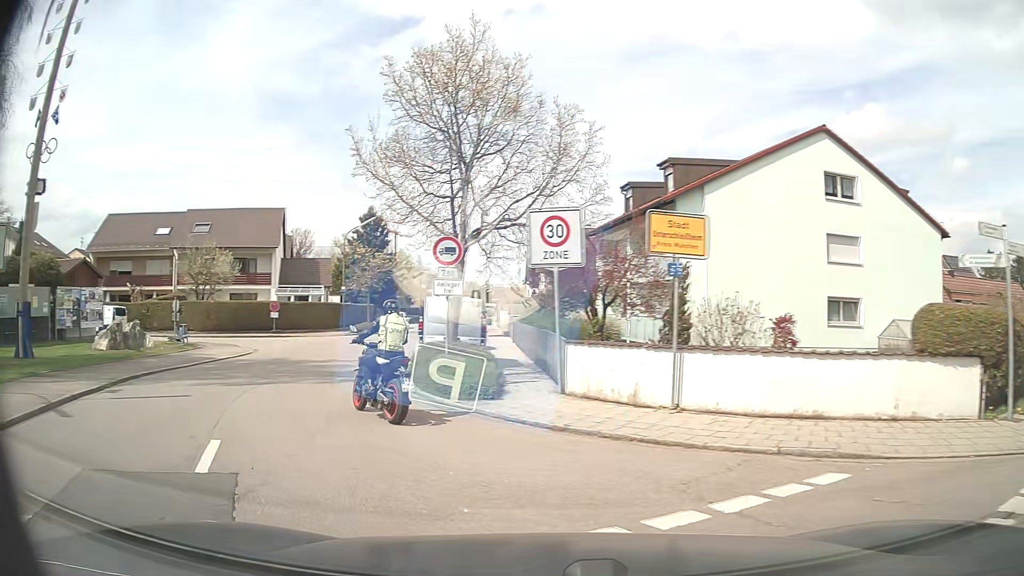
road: residential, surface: asphalt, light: Day
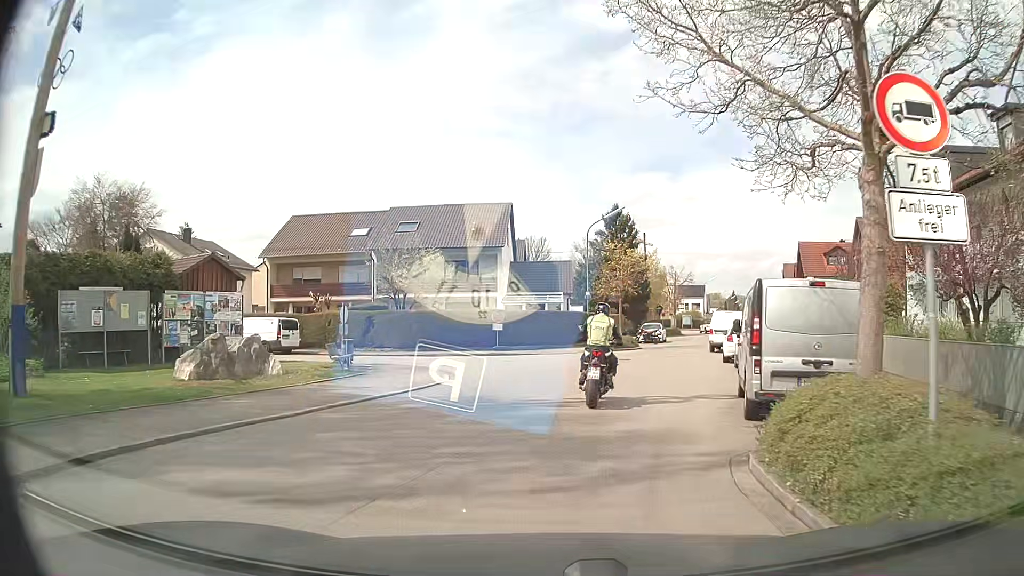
(-2.3, +9.1) m; -21°
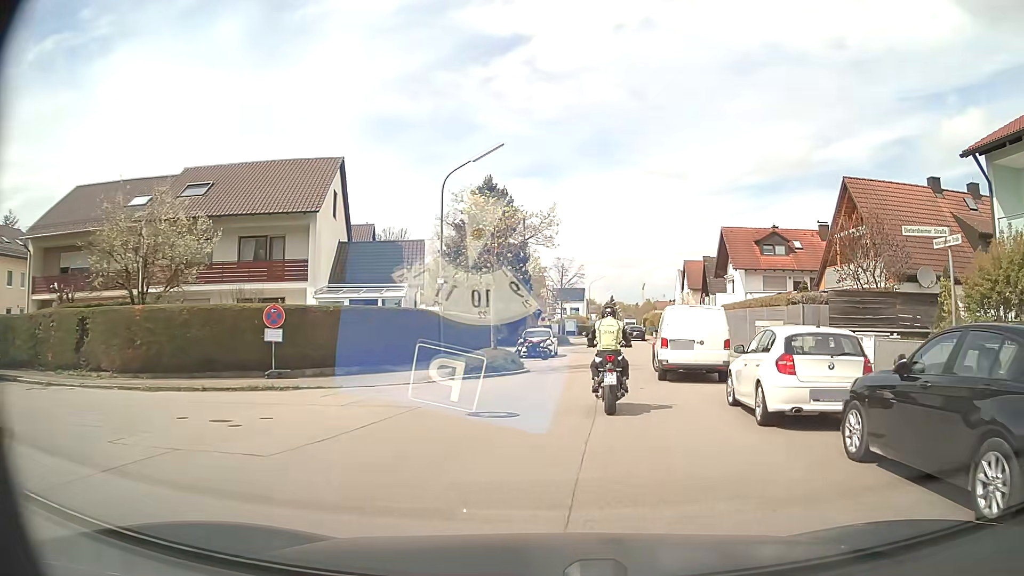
(+1.2, +15.1) m; +11°
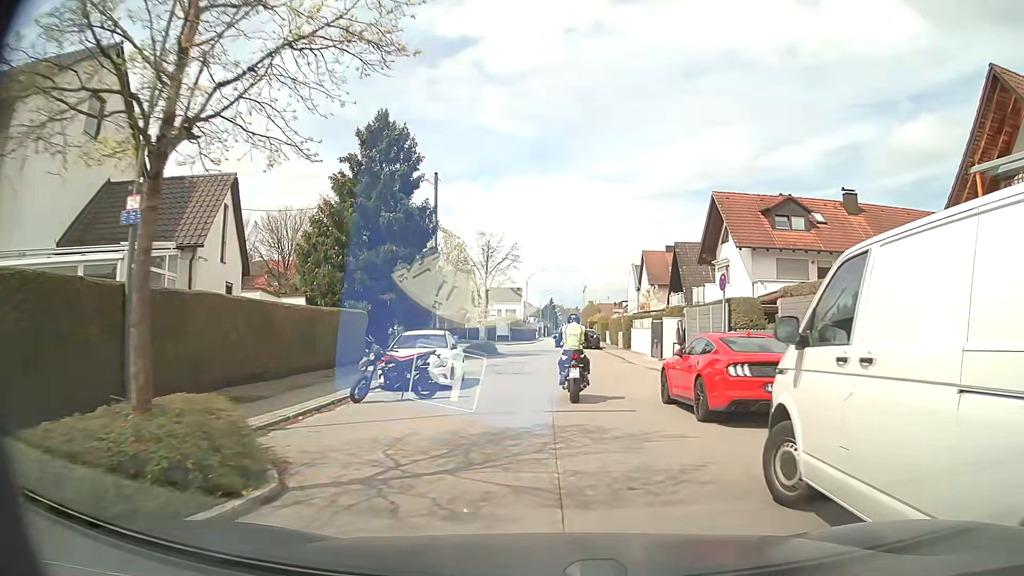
(+0.9, +16.4) m; +4°
(0, +10) (+1, +20) (+1, +30) (+1, +40) (-1, +50) (-8, +56) (-18, +59) (-27, +62) (-37, +66) (-46, +70) m
